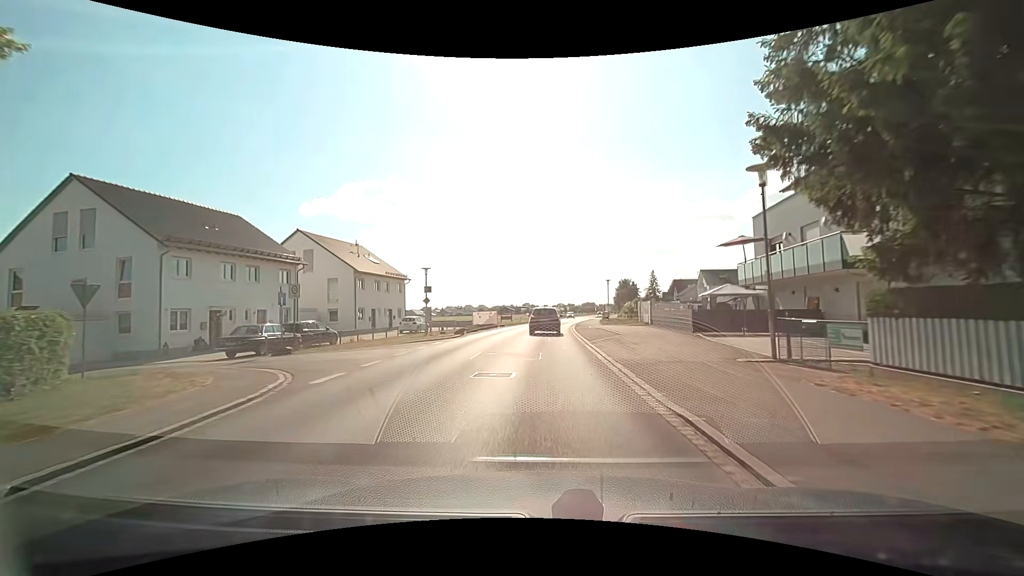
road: tertiary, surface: asphalt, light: Day
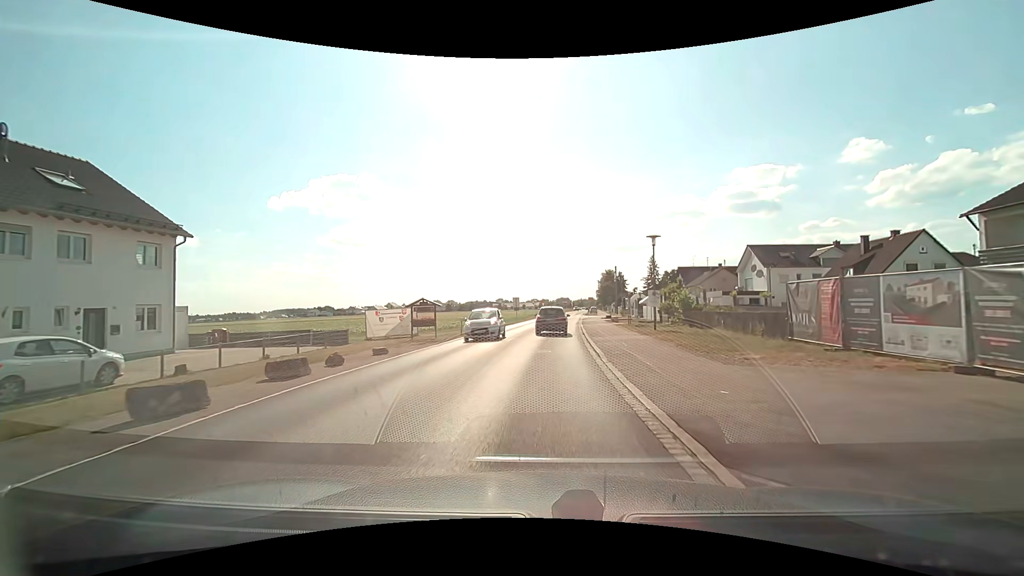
(+0.9, +34.0) m; +3°
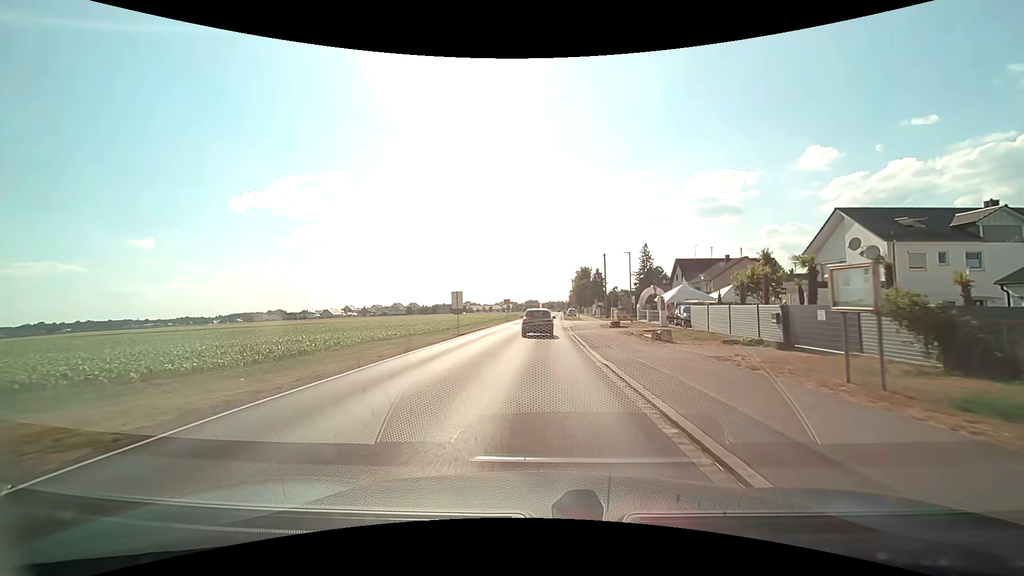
(+0.8, +26.9) m; +3°
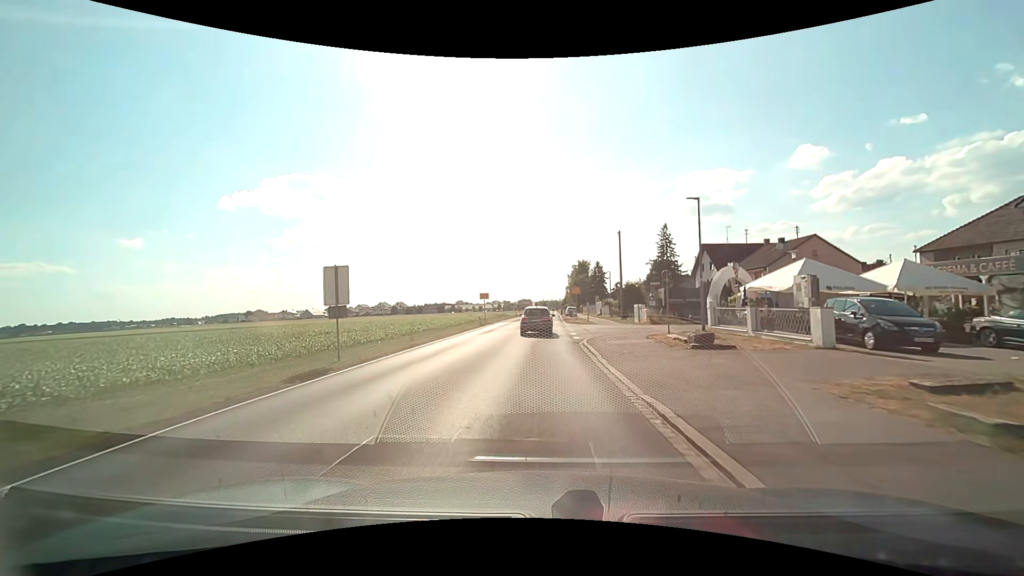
(+0.4, +21.2) m; +1°
(0, +10) (0, +20) (0, +30) (0, +40) (+1, +50) (+1, +60) (+1, +70) (+1, +80) (+2, +90) (+2, +100) m
